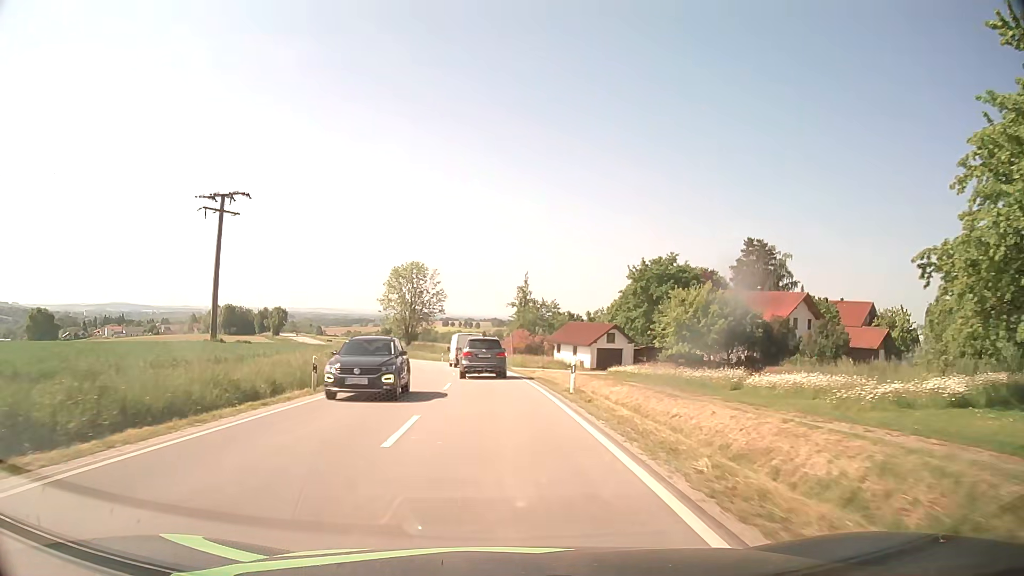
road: secondary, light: Day
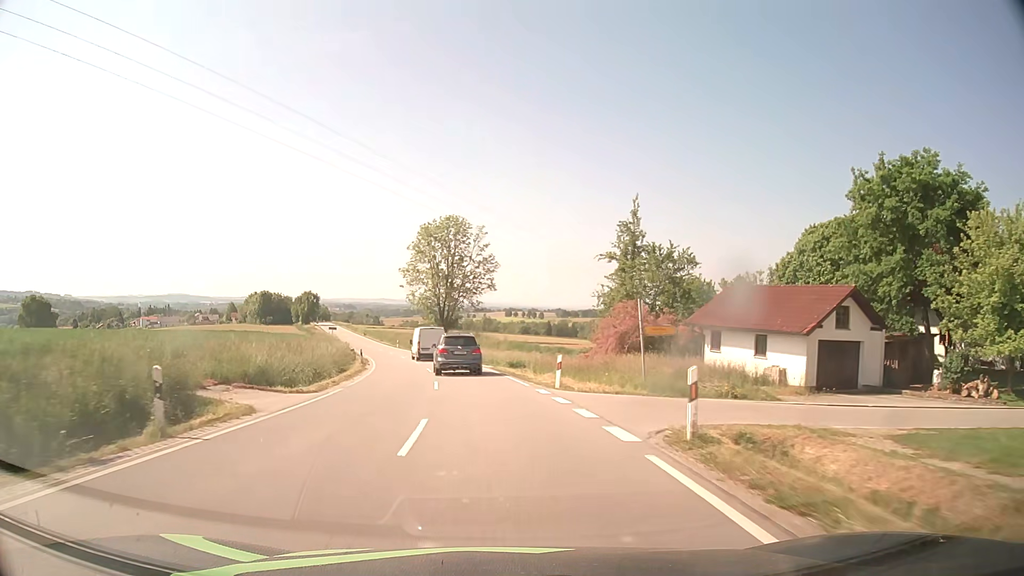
(-1.6, +36.9) m; -5°
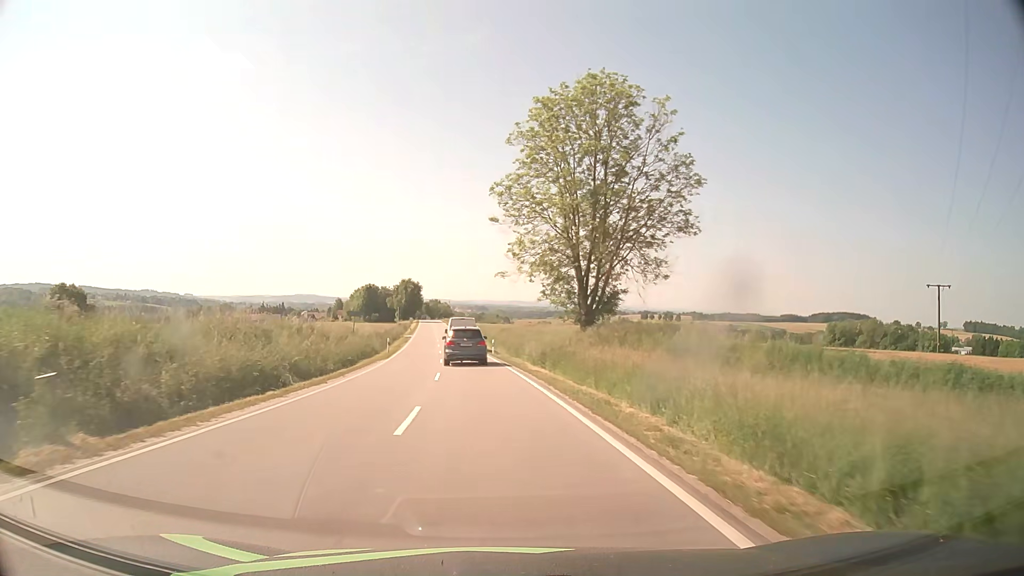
(-4.6, +46.5) m; -11°
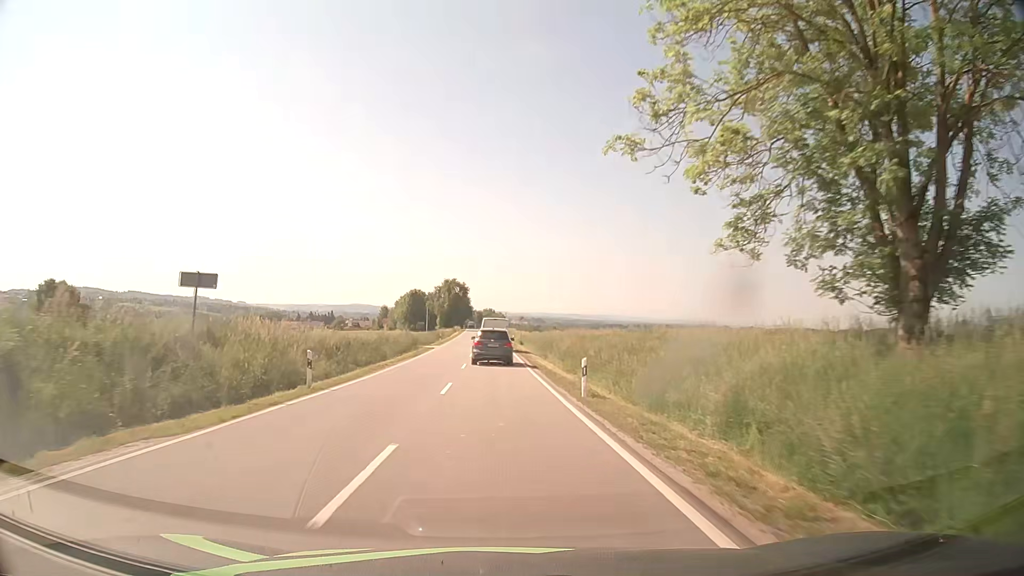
(-1.5, +28.9) m; -5°
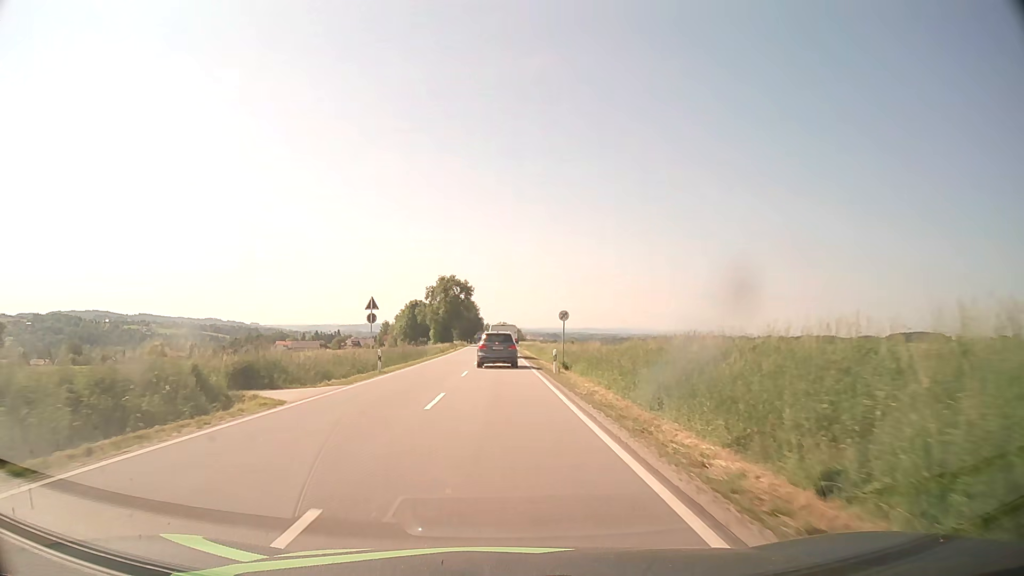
(-0.6, +39.6) m; -1°
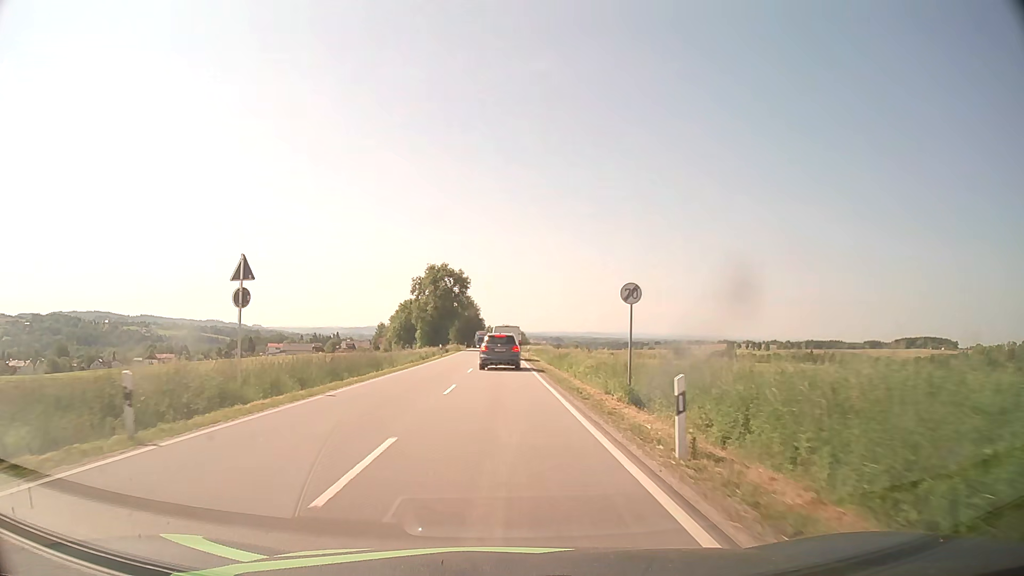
(-0.1, +19.8) m; 0°
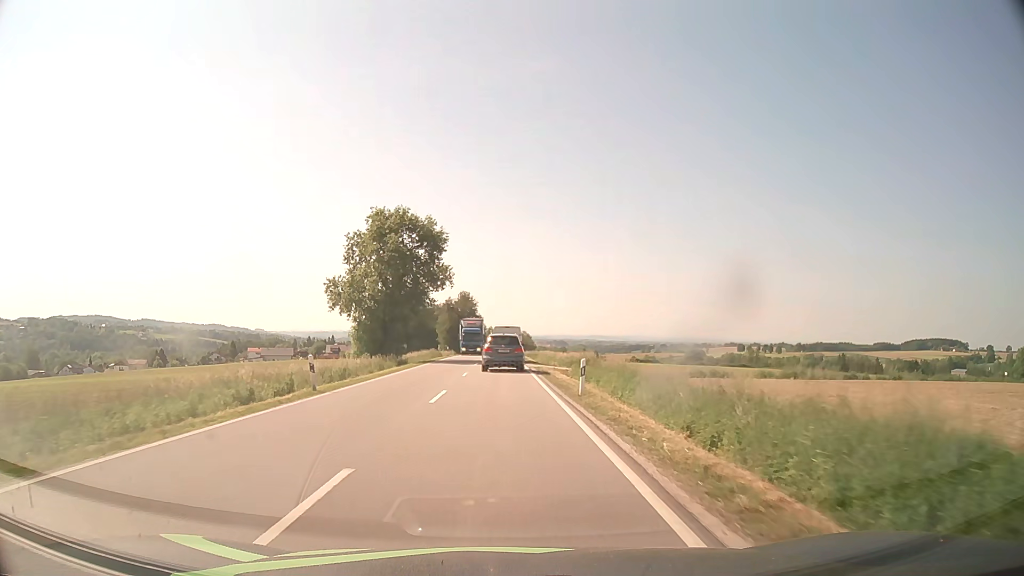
(0.0, +38.5) m; 0°
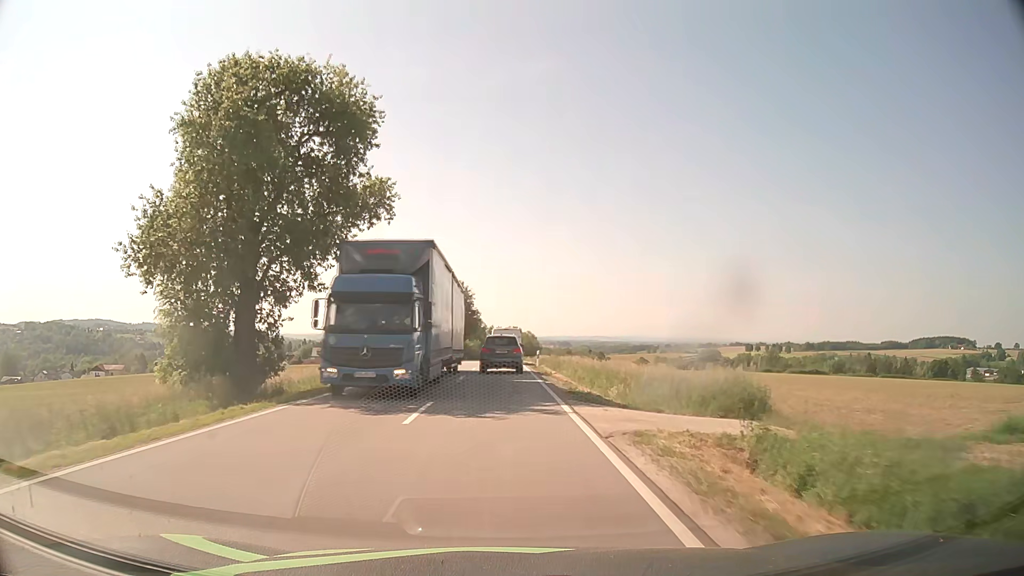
(0.0, +27.9) m; 0°
(0, +10) (0, +20) (0, +30) (0, +40) (0, +50) (-1, +60) (-1, +70) (-1, +80) (-1, +90) (-2, +100) m
